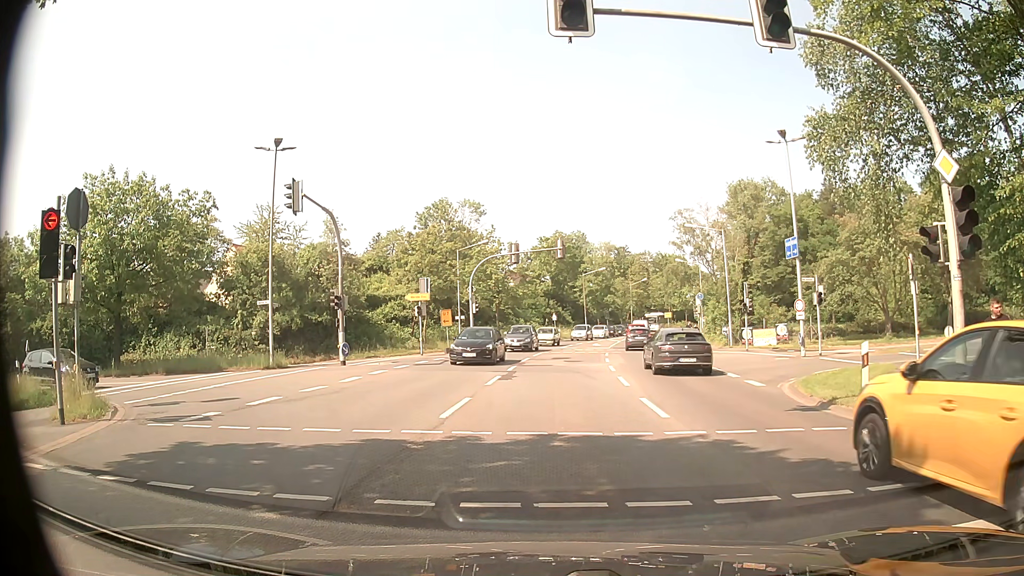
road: secondary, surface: asphalt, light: Day
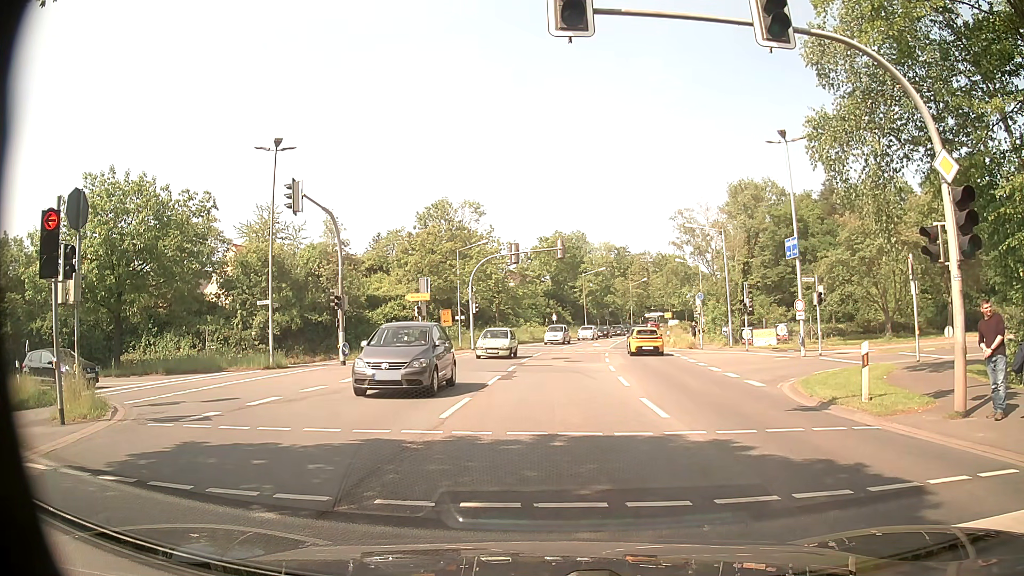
(0.0, 0.0) m; 0°
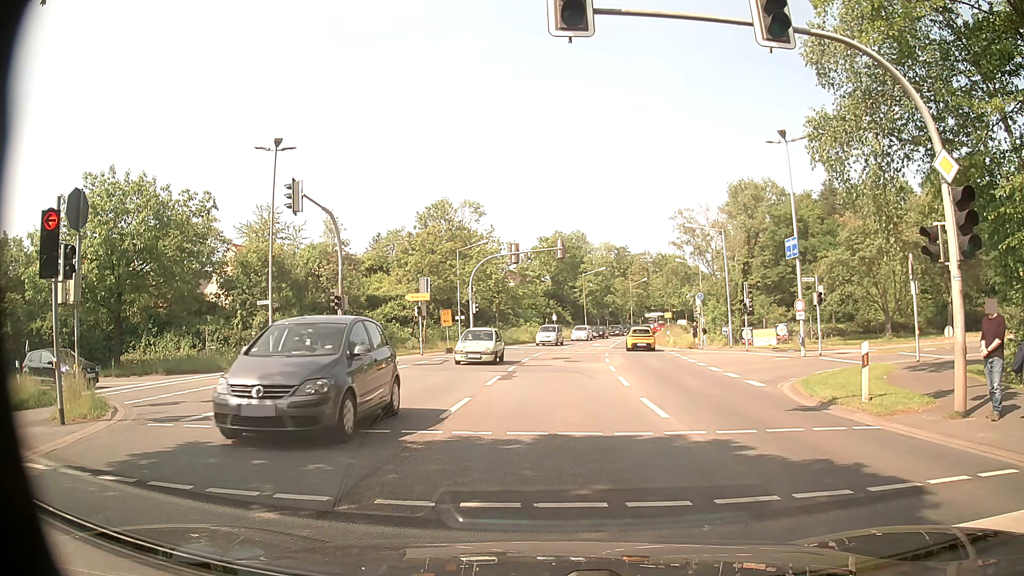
(0.0, 0.0) m; 0°
